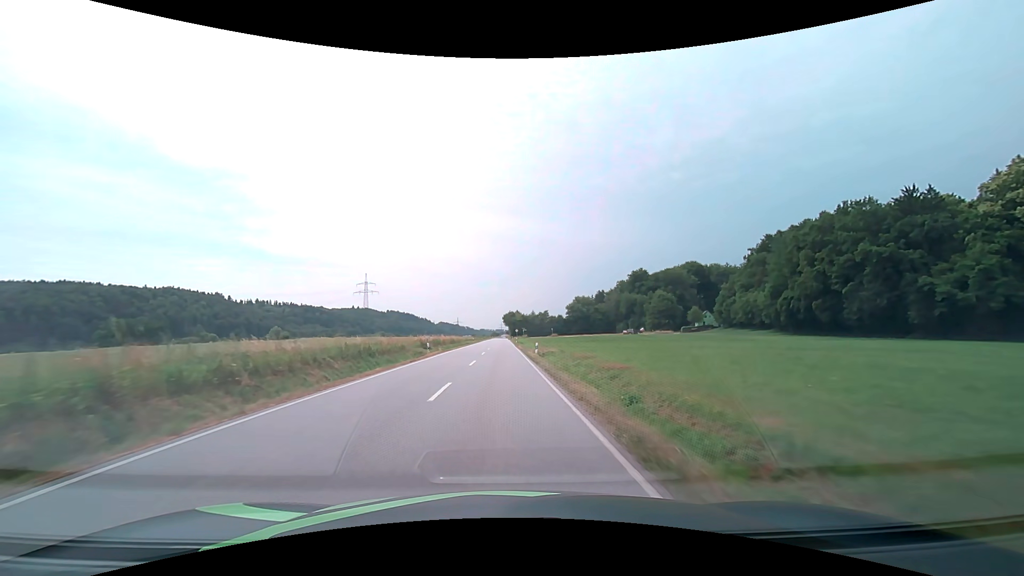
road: secondary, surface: asphalt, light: Day
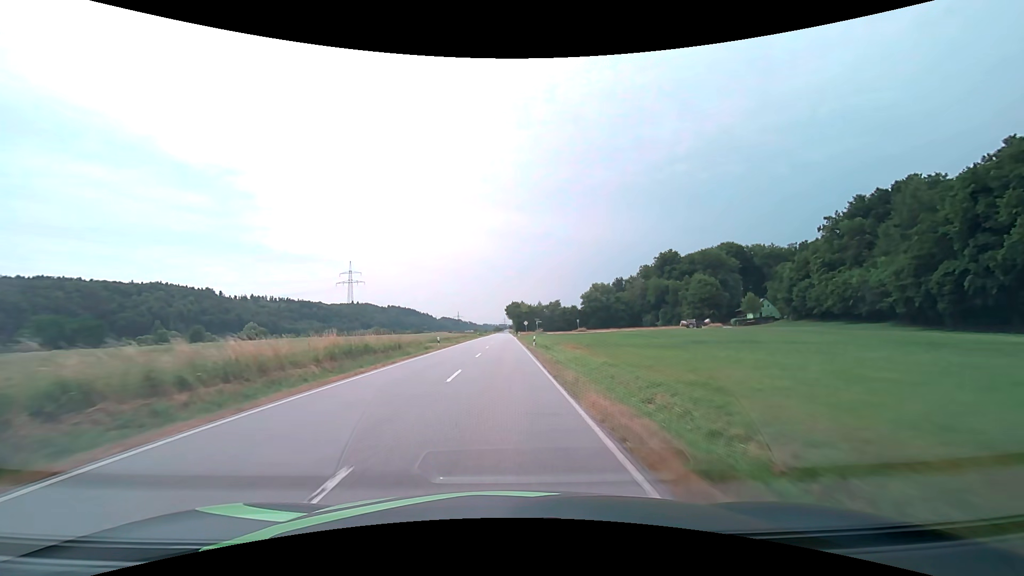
(-0.2, +45.5) m; 0°
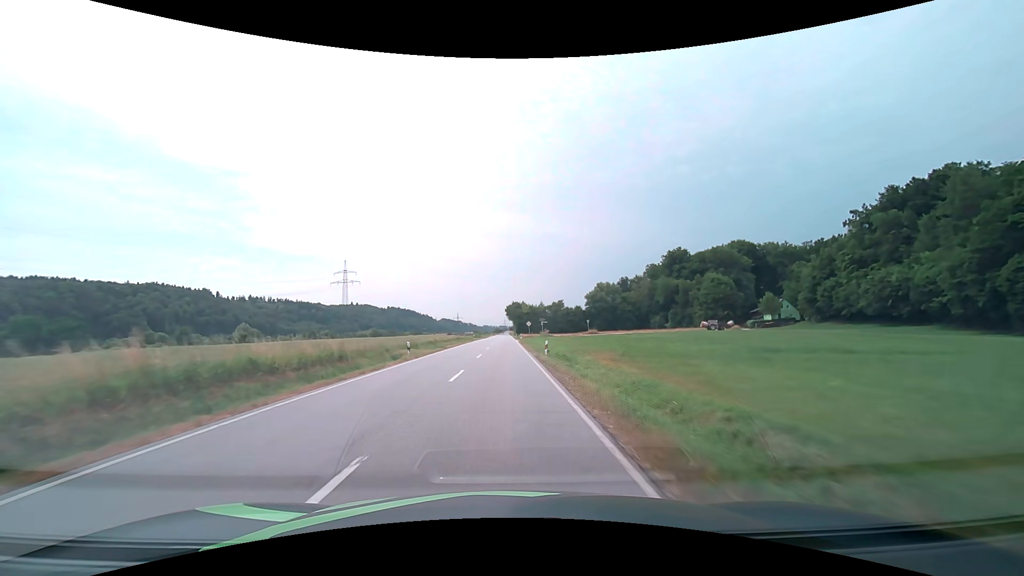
(0.0, +11.5) m; 0°
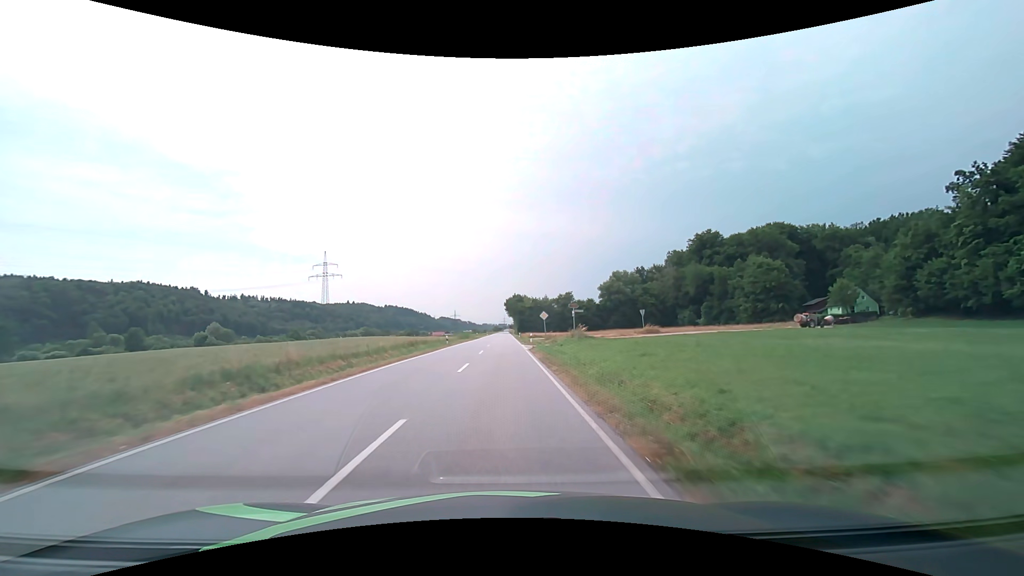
(+0.1, +33.9) m; 0°
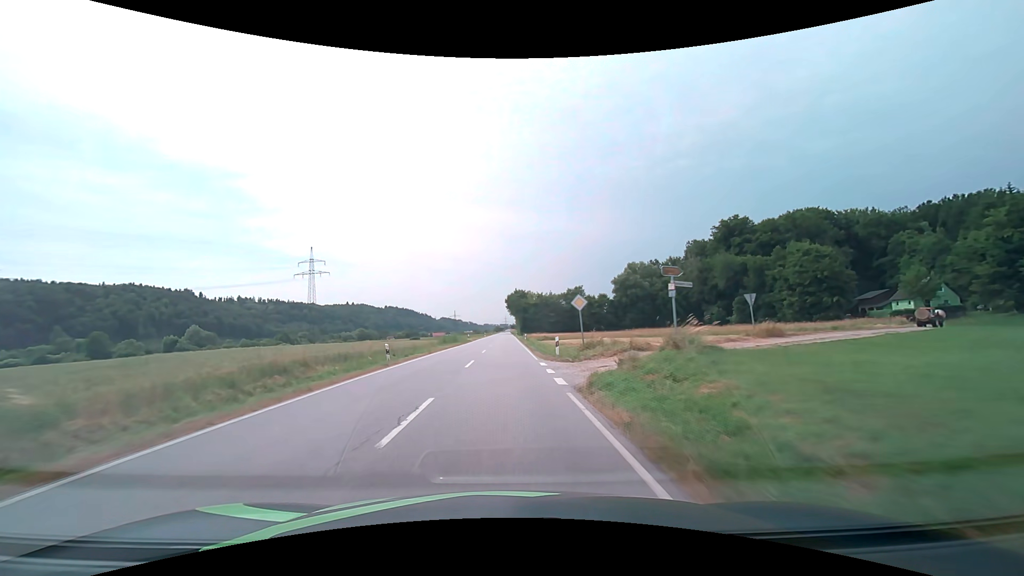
(0.0, +21.8) m; 0°
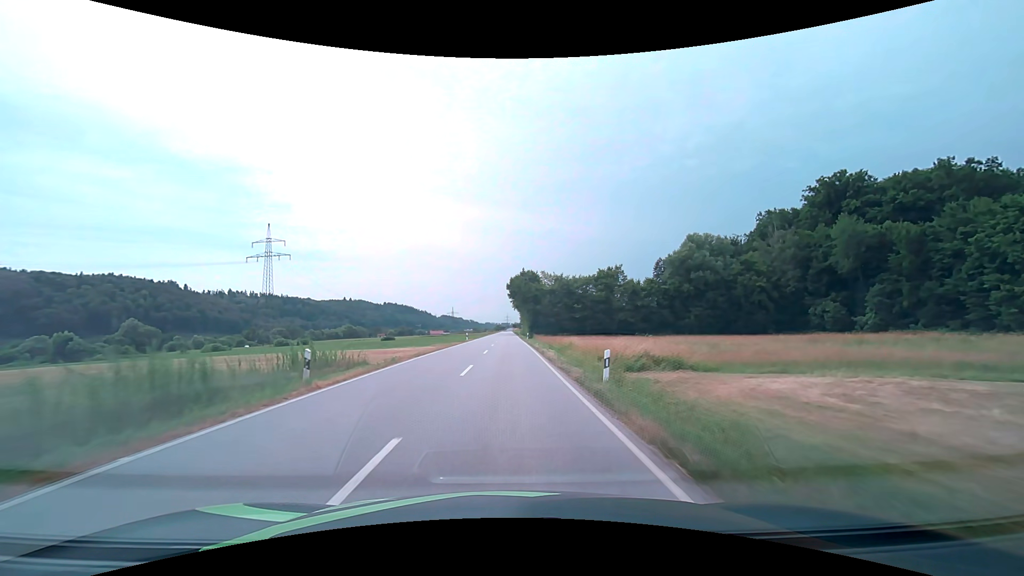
(-0.2, +51.6) m; 0°
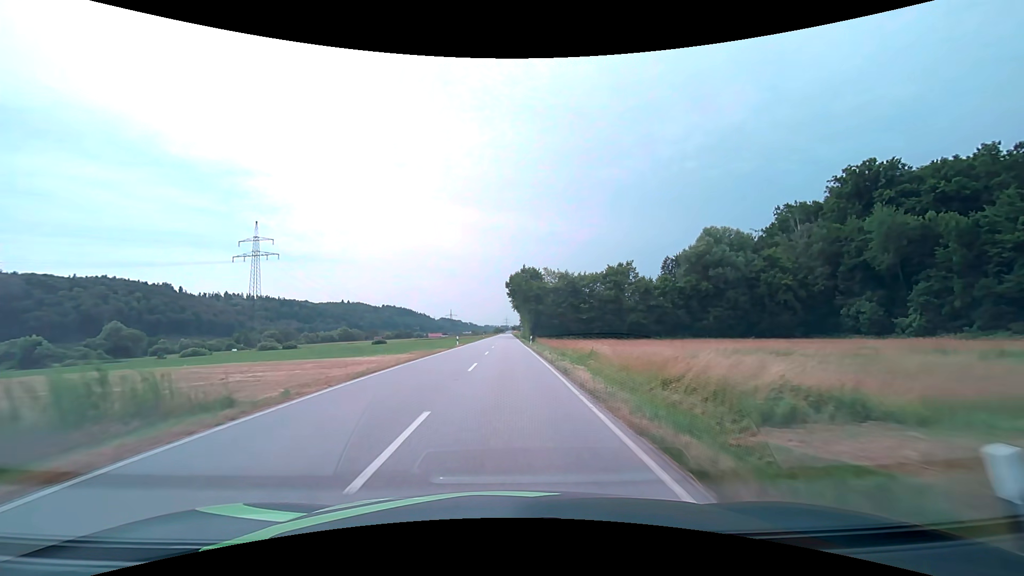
(0.0, +9.9) m; 0°
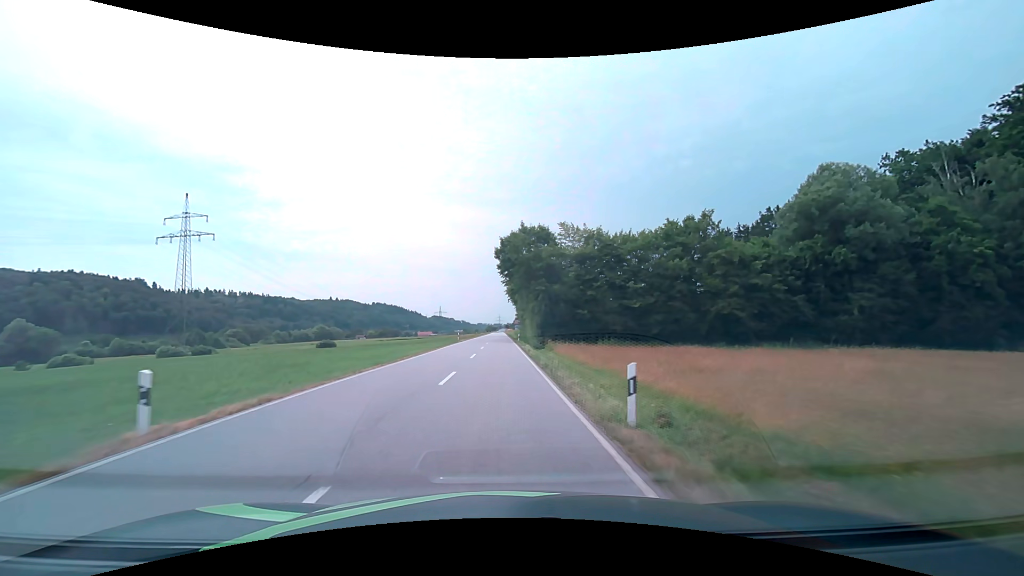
(+0.2, +40.1) m; +1°
(0, +10) (0, +20) (0, +30) (0, +40) (-1, +50) (-1, +60) (-1, +70) (-1, +80) (-1, +90) (-1, +100) m
